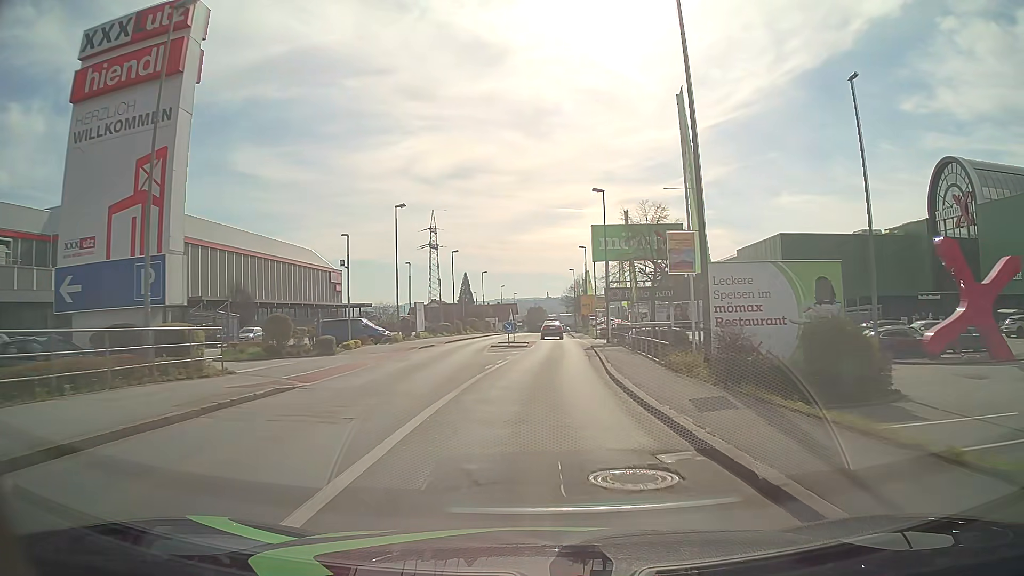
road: tertiary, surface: asphalt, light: Day
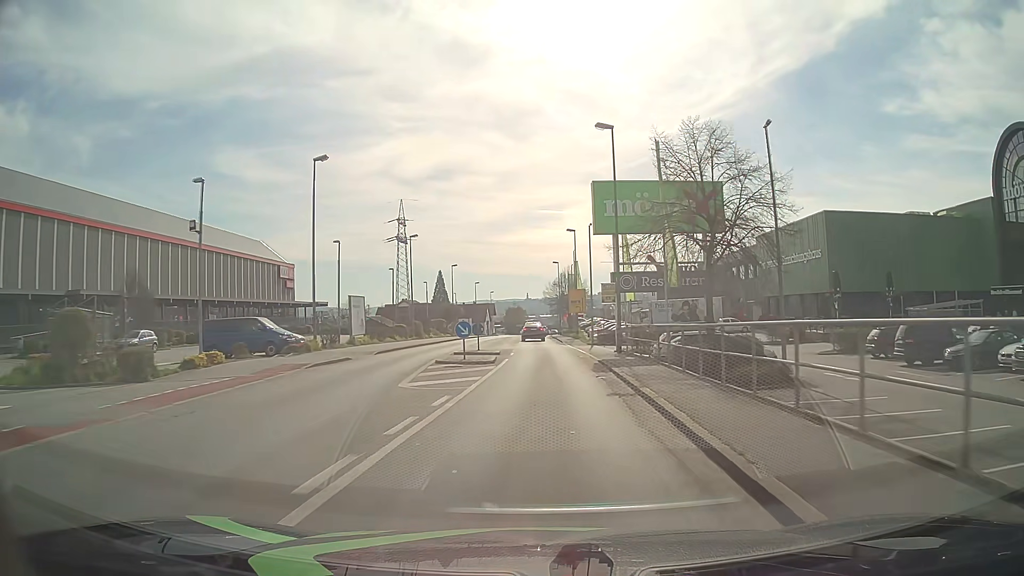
(+0.3, +15.2) m; +2°
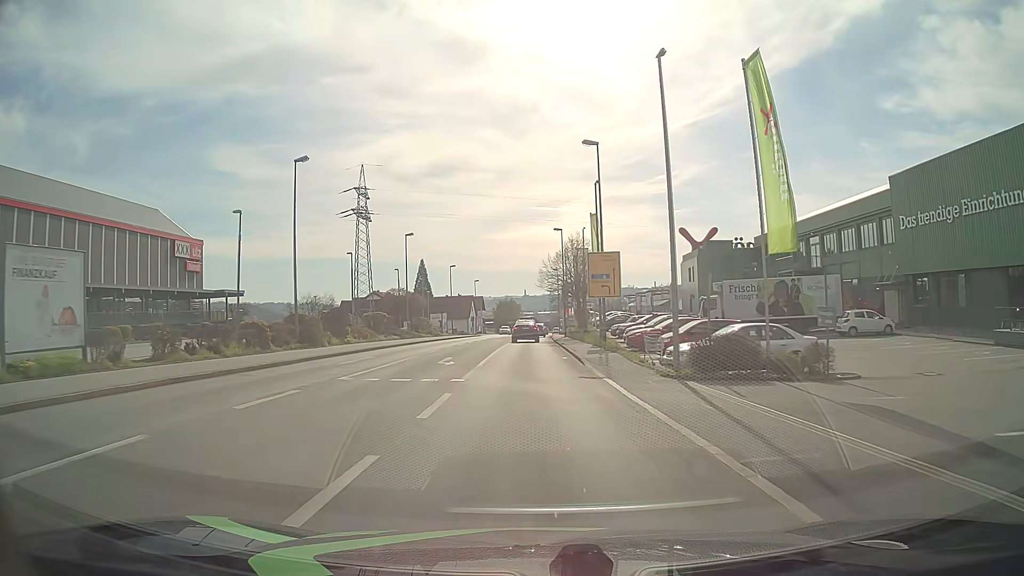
(+0.7, +30.3) m; 0°
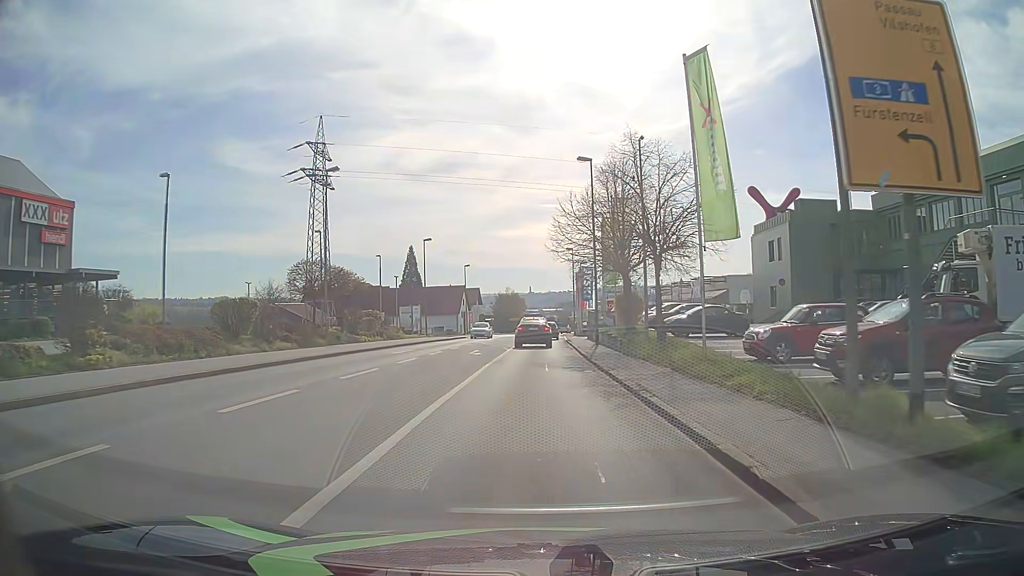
(+0.2, +26.7) m; +1°
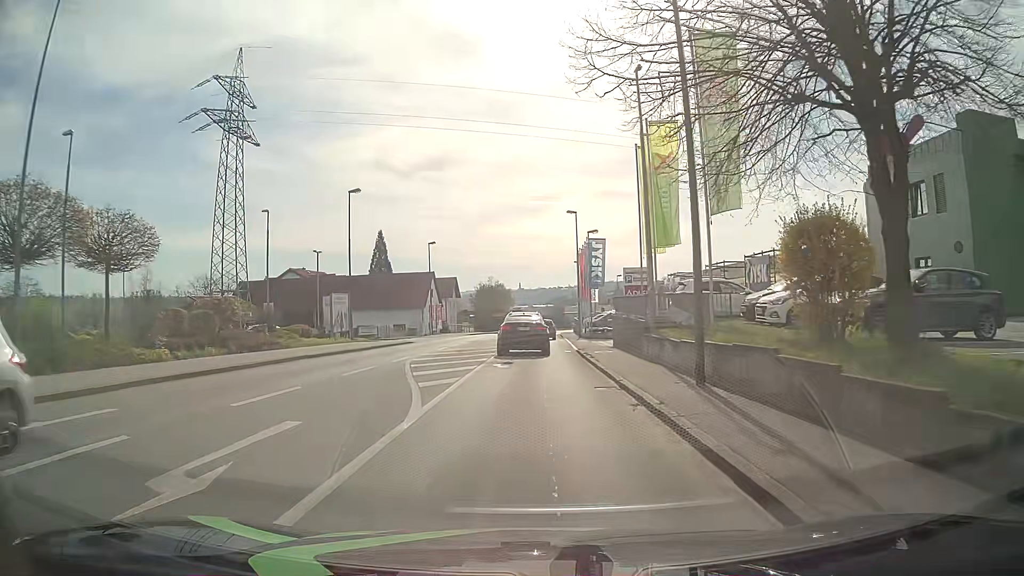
(+0.2, +24.0) m; +1°
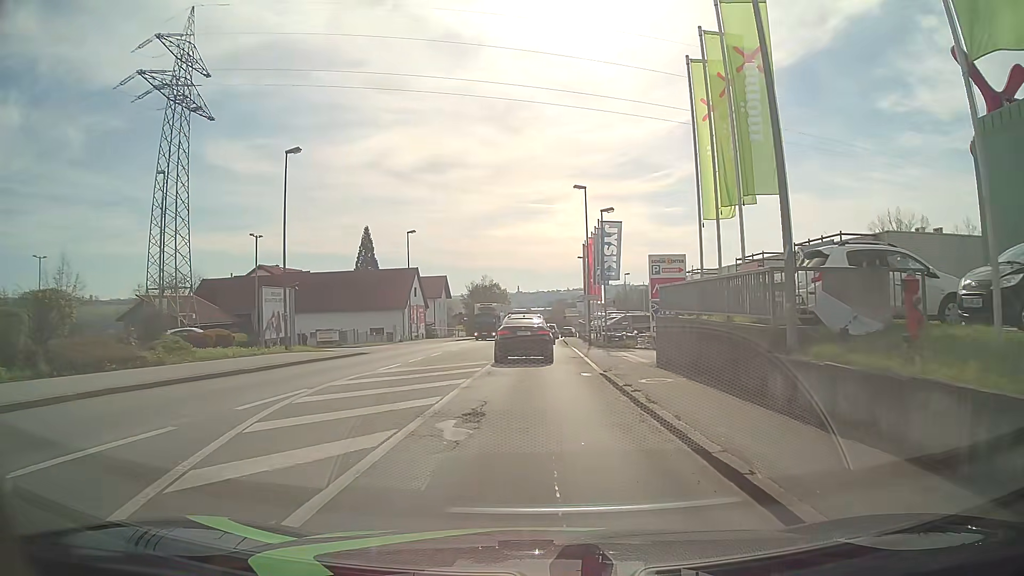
(0.0, +11.4) m; -1°
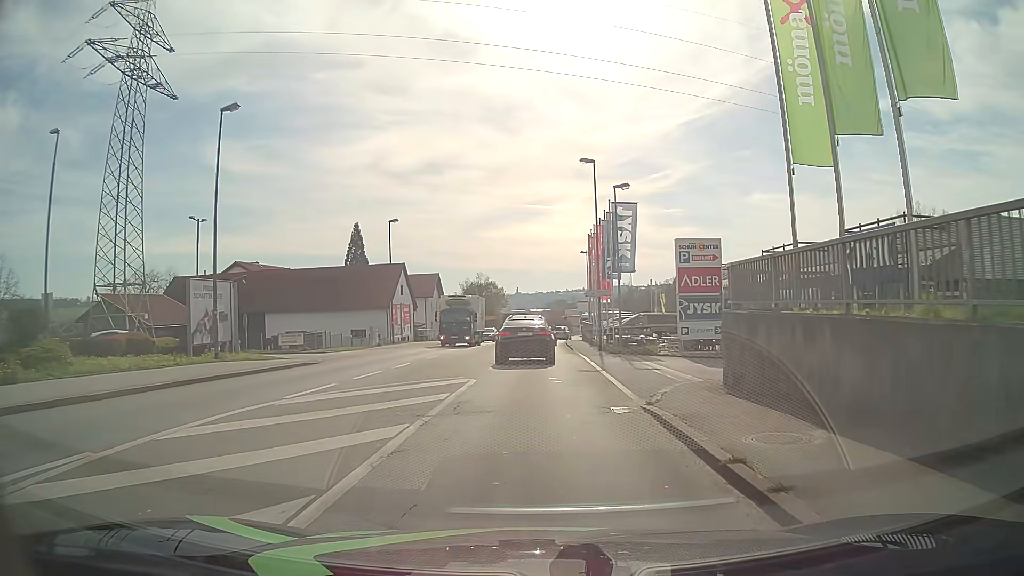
(+0.1, +7.4) m; +1°
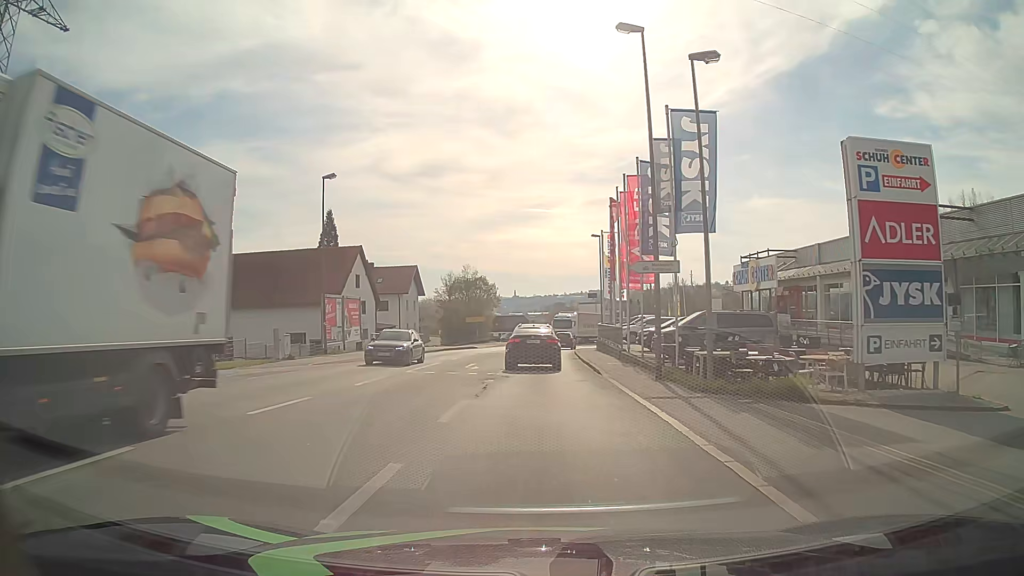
(0.0, +17.5) m; 0°
(0, +10) (0, +20) (0, +30) (+1, +40) (+1, +50) (+3, +60) (+5, +70) (+8, +79) (+12, +88) (+17, +97) m
